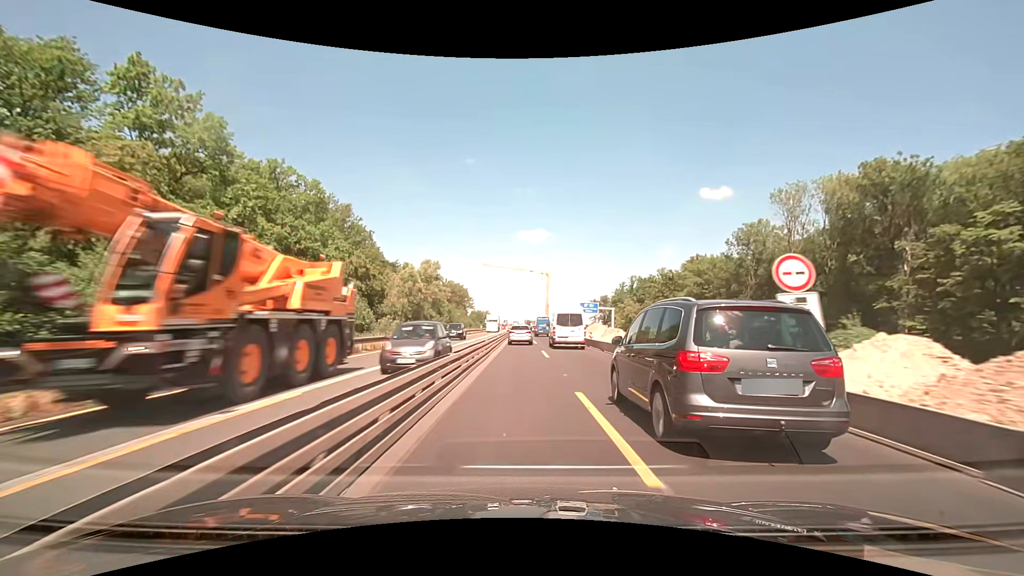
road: motorway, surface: concrete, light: Day
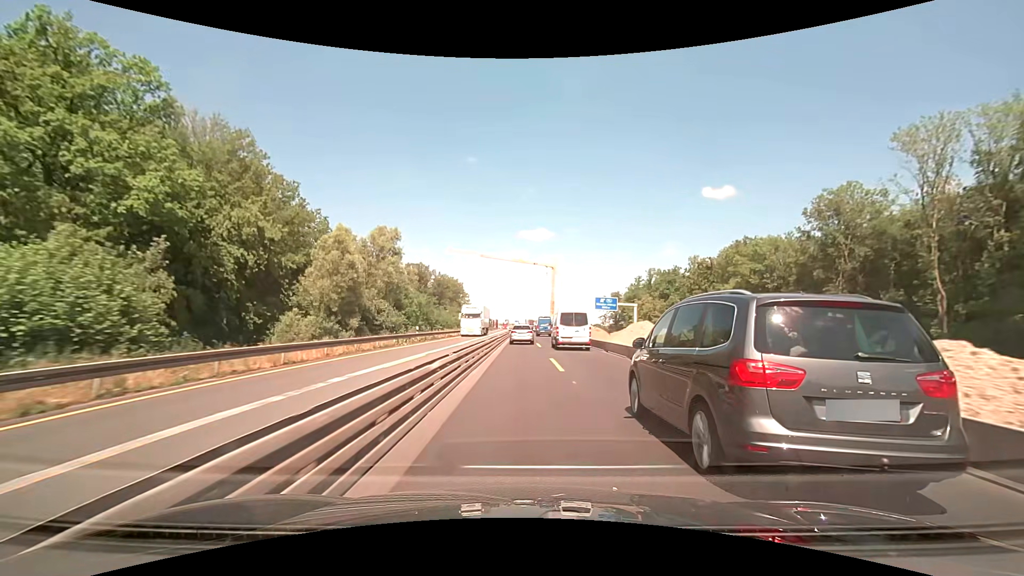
(-0.1, +25.1) m; 0°
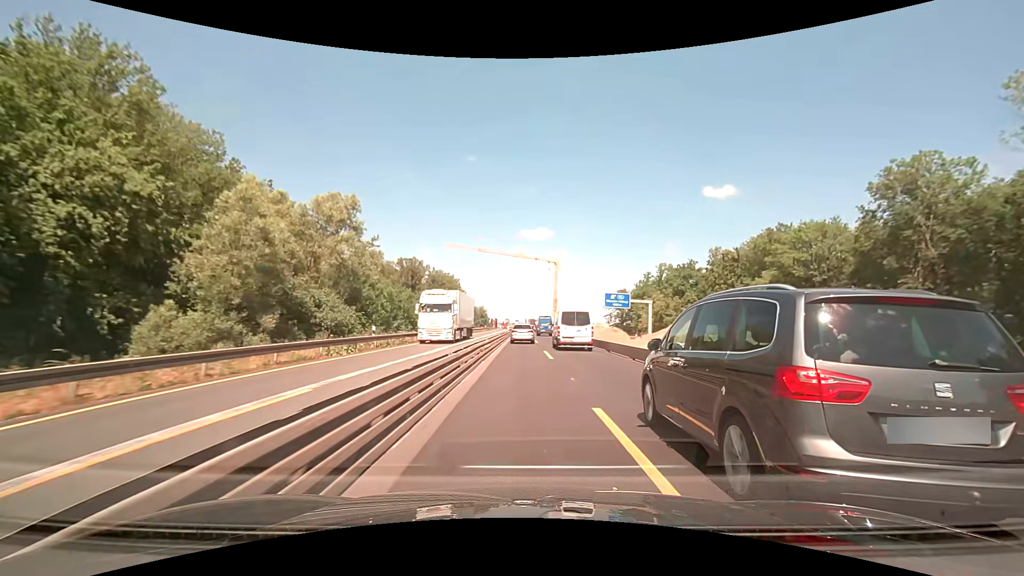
(0.0, +12.6) m; 0°
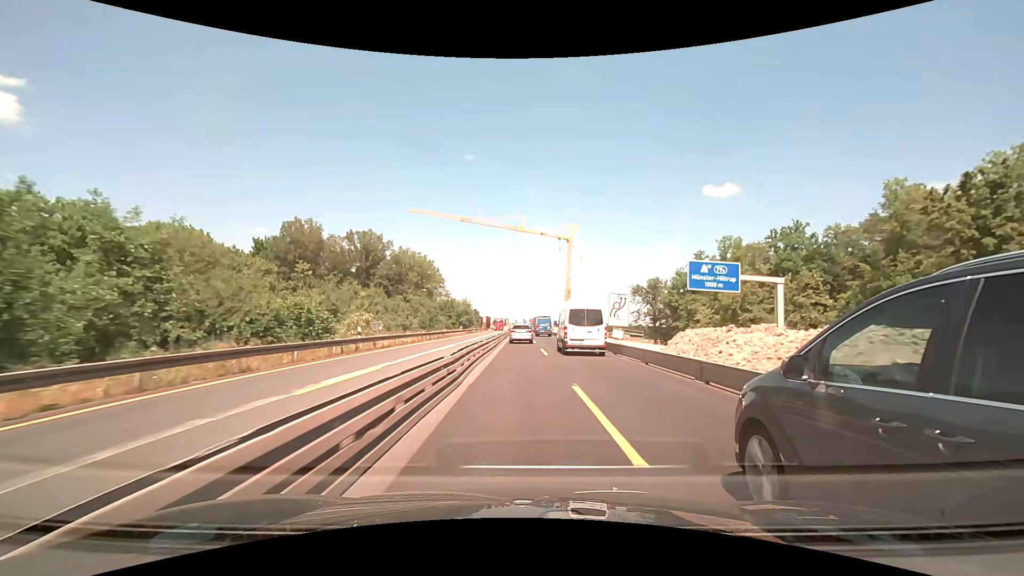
(0.0, +50.6) m; 0°
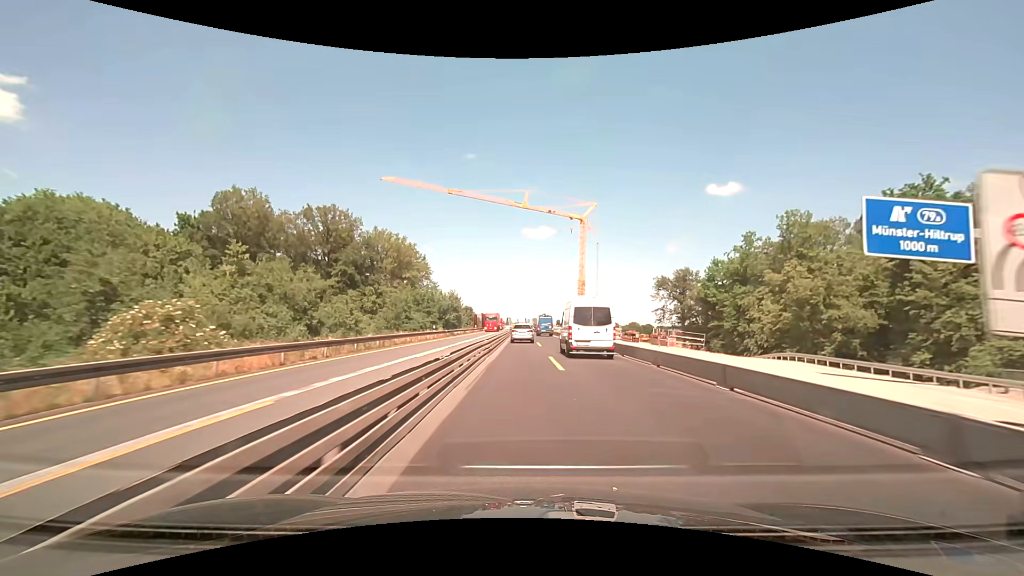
(-0.1, +25.4) m; 0°
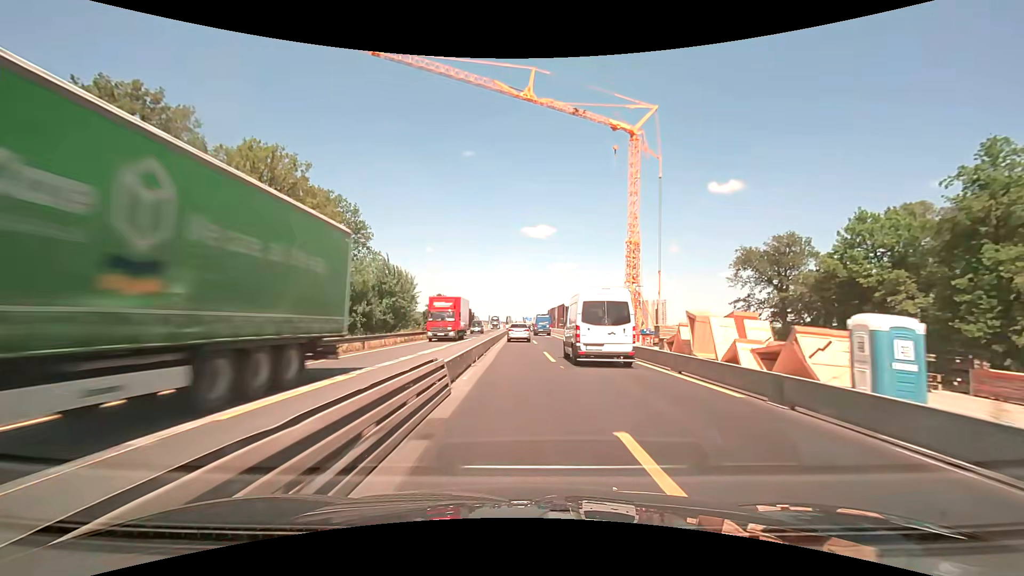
(-0.1, +50.7) m; 0°
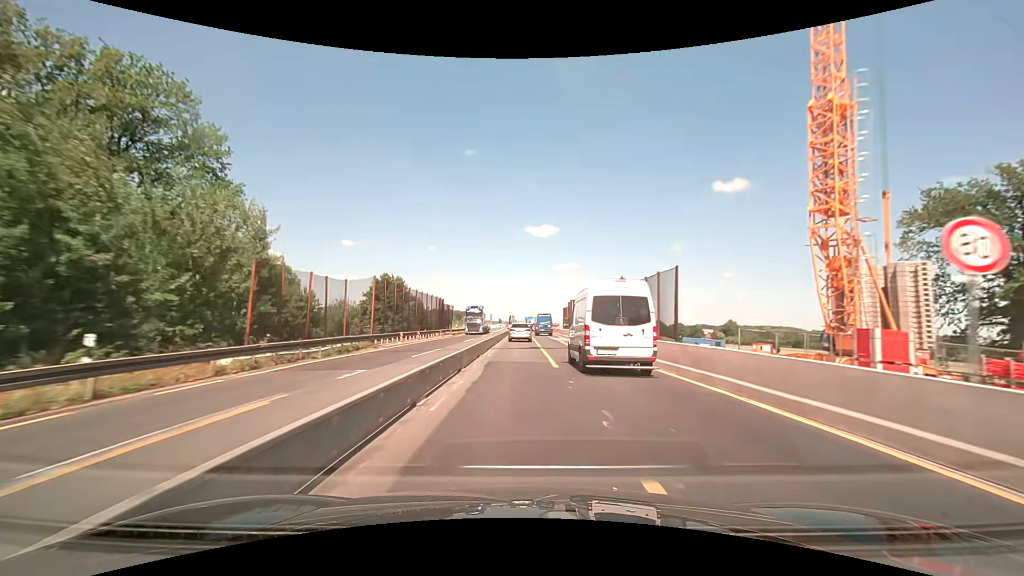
(-0.2, +38.0) m; -1°
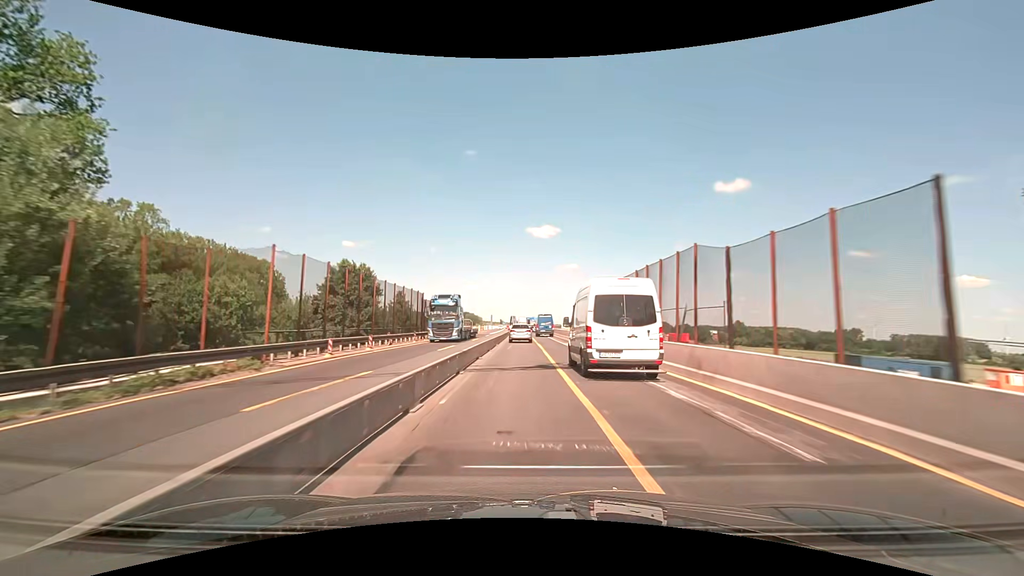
(0.0, +12.7) m; 0°
(0, +10) (0, +20) (0, +30) (0, +40) (0, +50) (0, +60) (0, +70) (0, +80) (-1, +90) (-1, +100) m
